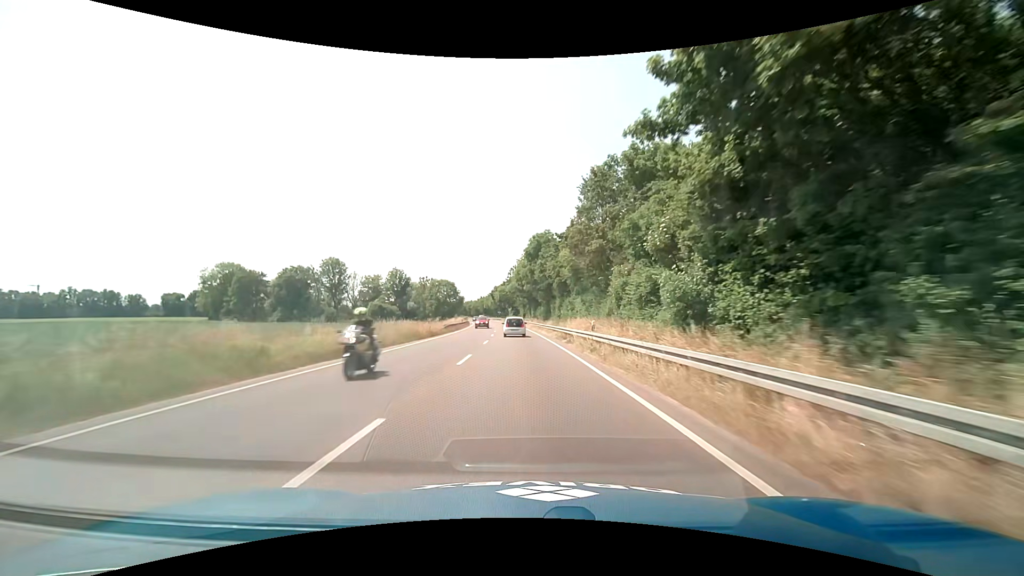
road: primary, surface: asphalt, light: Day
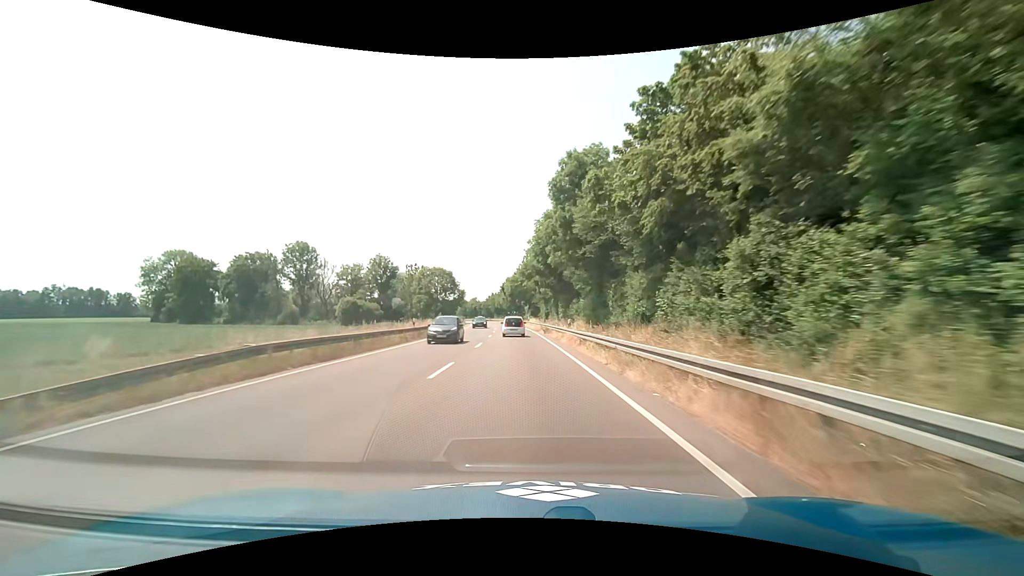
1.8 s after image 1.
(-0.8, +39.5) m; -2°
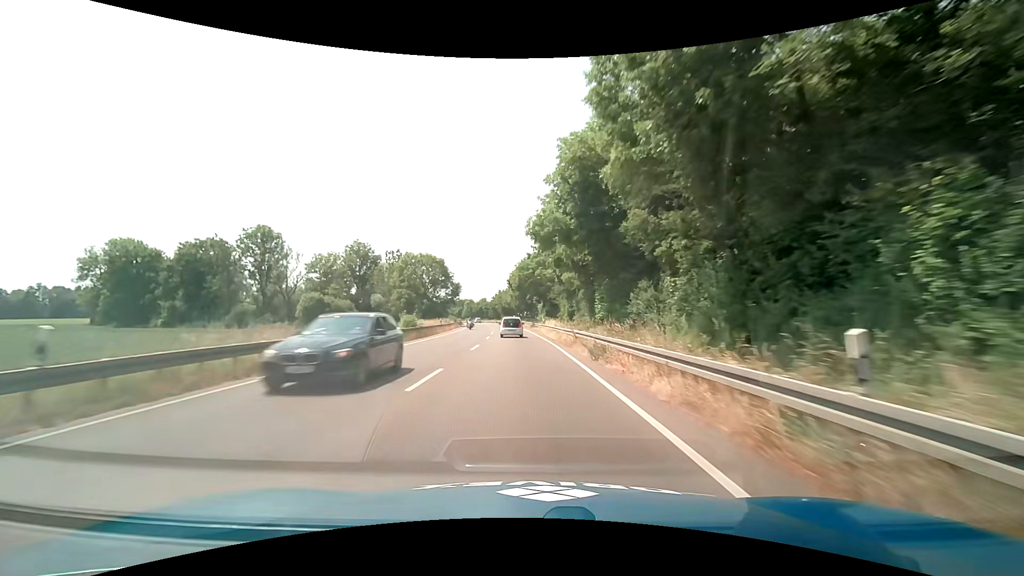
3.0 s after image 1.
(-0.3, +26.0) m; -1°
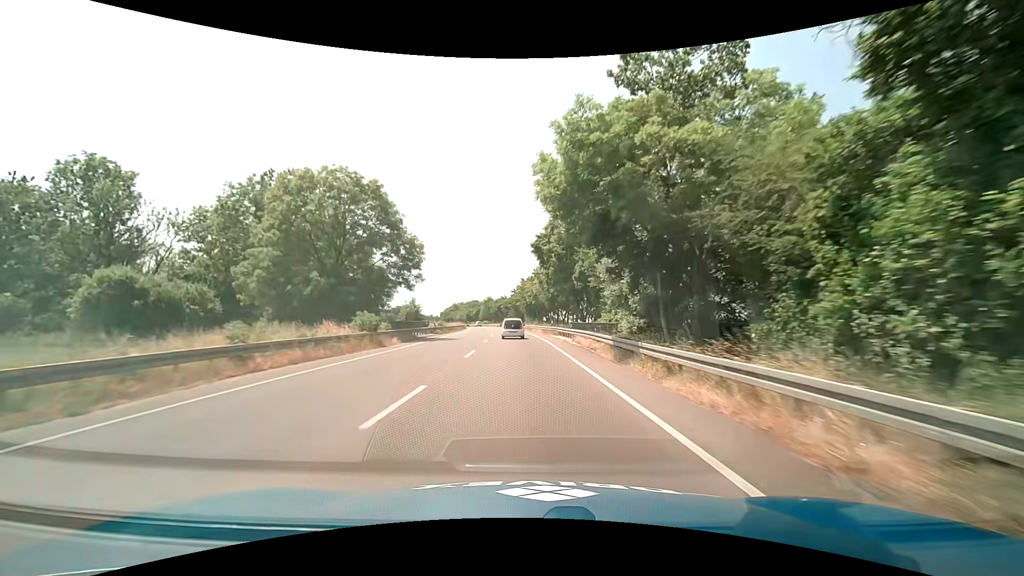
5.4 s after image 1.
(-1.8, +51.0) m; -3°
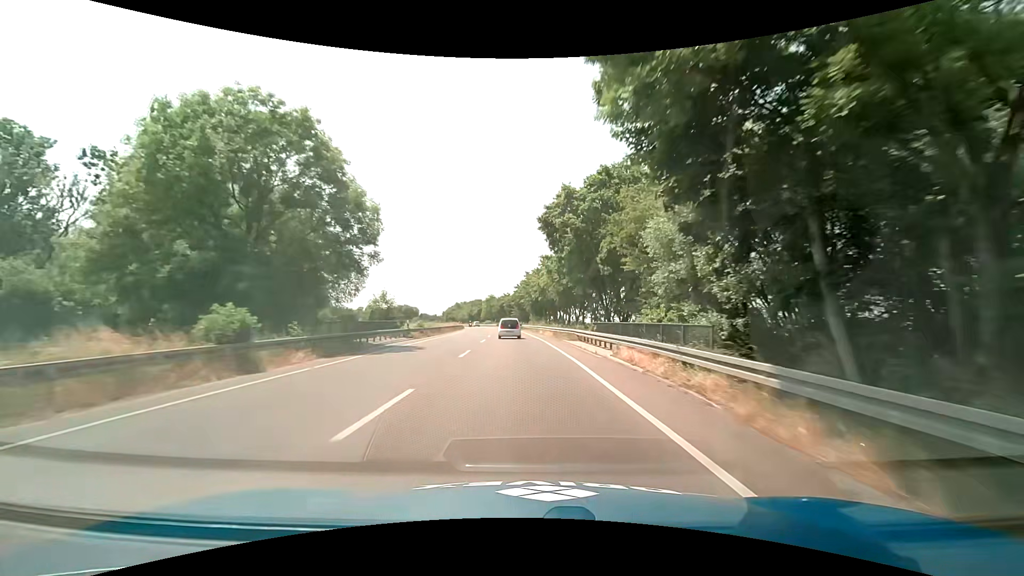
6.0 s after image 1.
(-0.1, +12.7) m; -1°
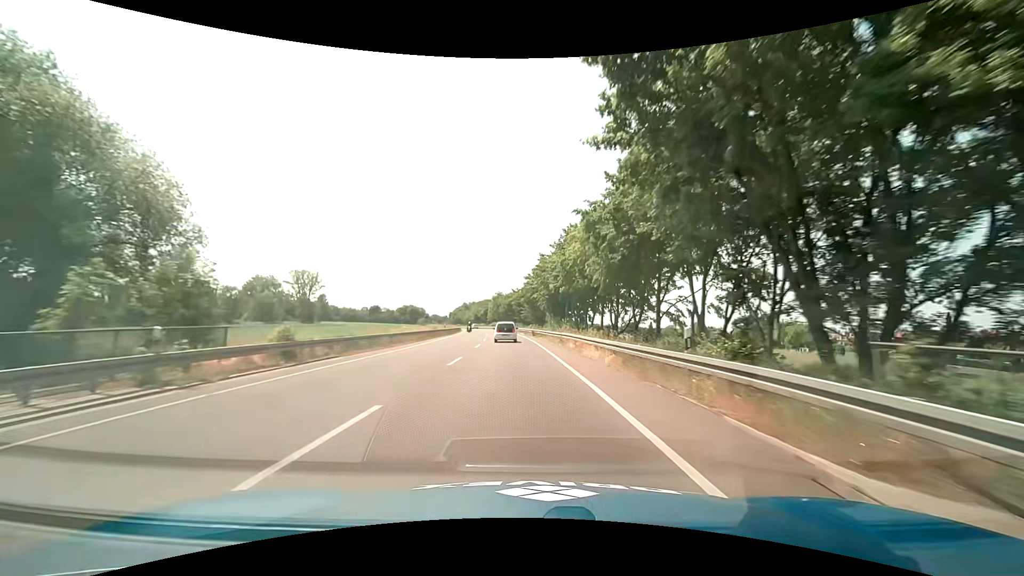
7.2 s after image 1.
(-0.2, +25.5) m; -1°
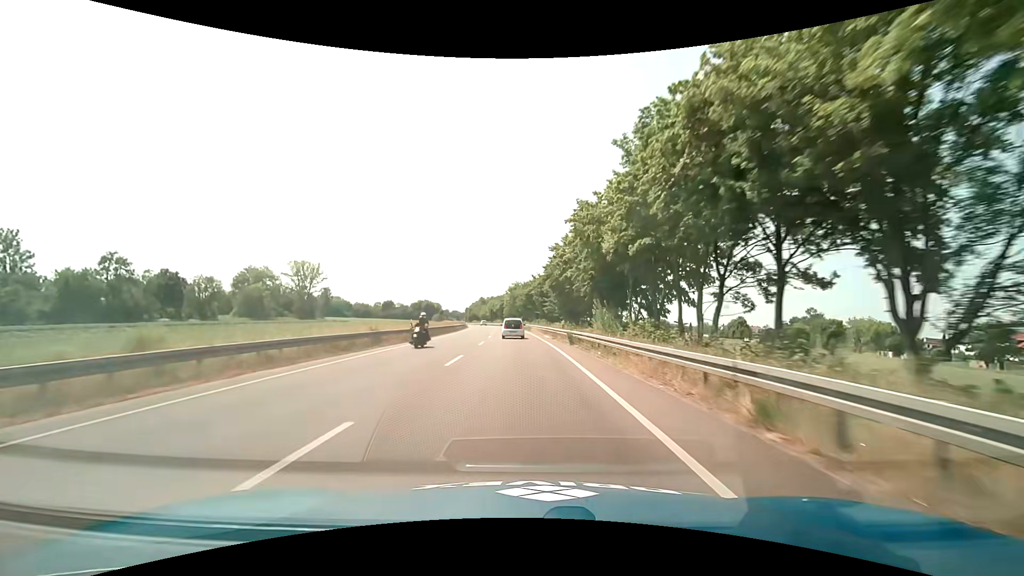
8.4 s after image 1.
(-0.5, +25.7) m; -2°
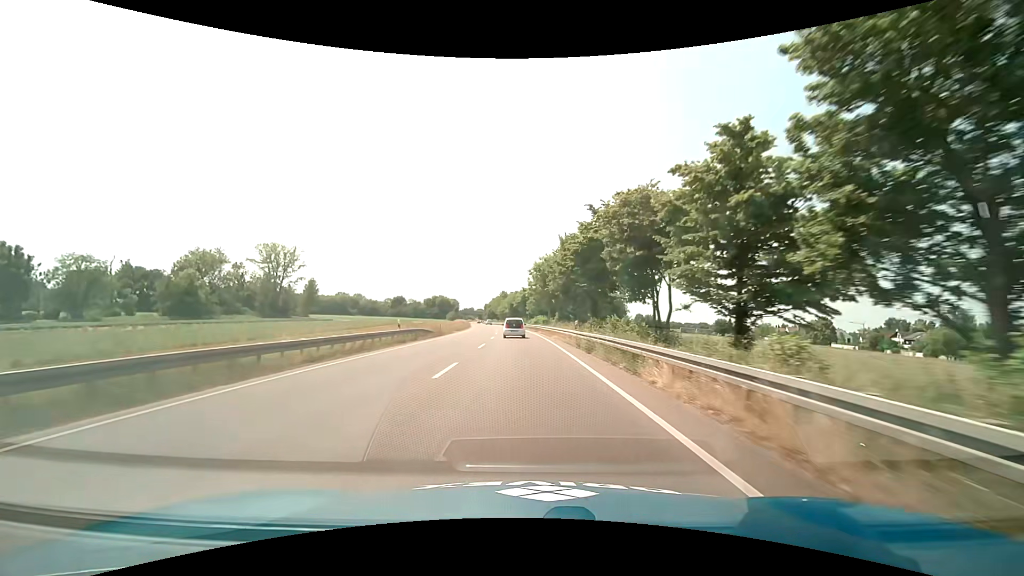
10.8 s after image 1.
(-1.5, +51.2) m; -3°
(0, +10) (0, +20) (0, +30) (-1, +40) (-1, +50) (-2, +60) (-2, +70) (-3, +80) (-4, +90) (-4, +100) m
